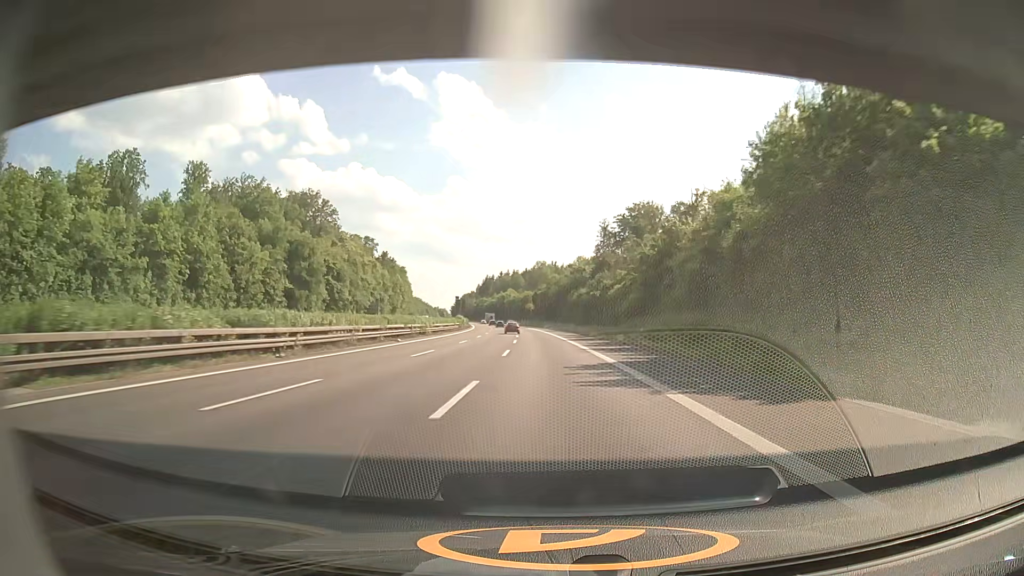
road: motorway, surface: asphalt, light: Day
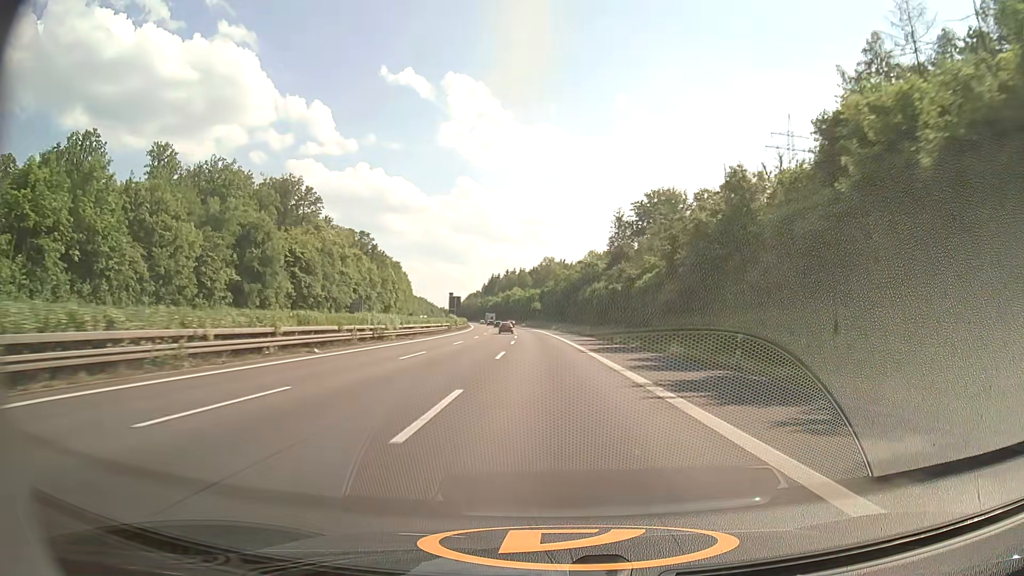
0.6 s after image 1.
(-0.1, +19.8) m; -1°
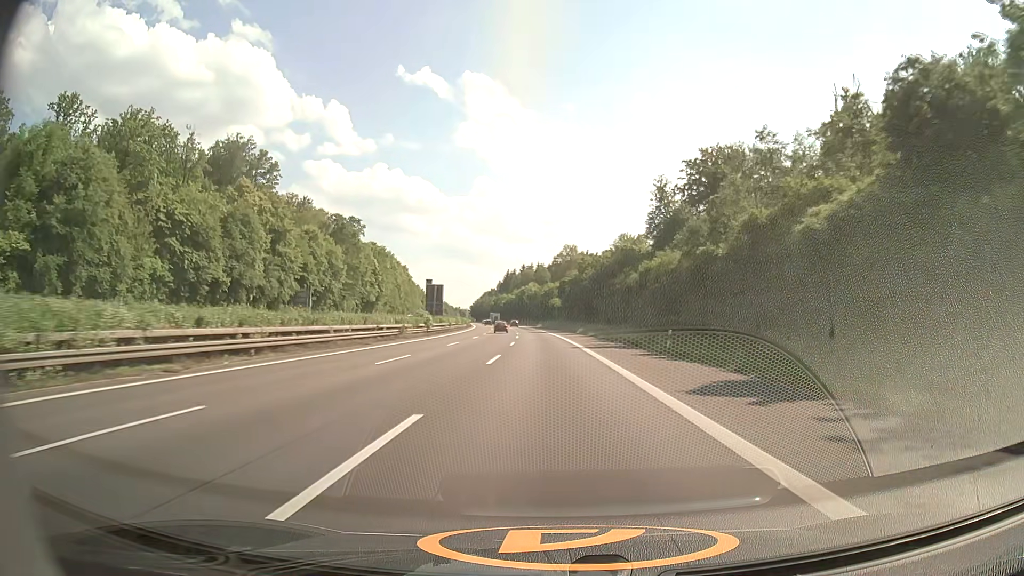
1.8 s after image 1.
(-0.4, +39.7) m; -1°
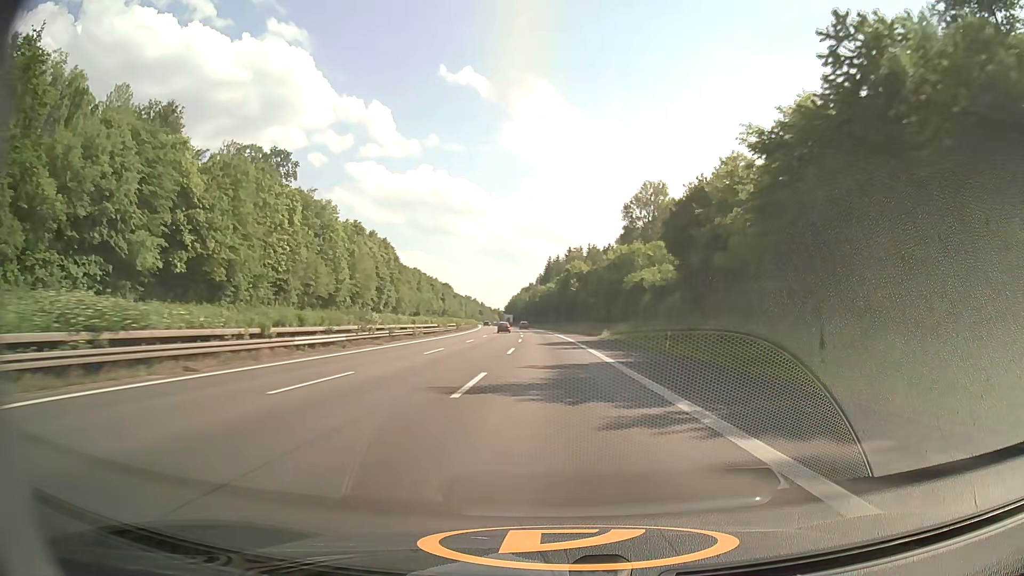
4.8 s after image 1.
(-3.5, +98.9) m; -4°
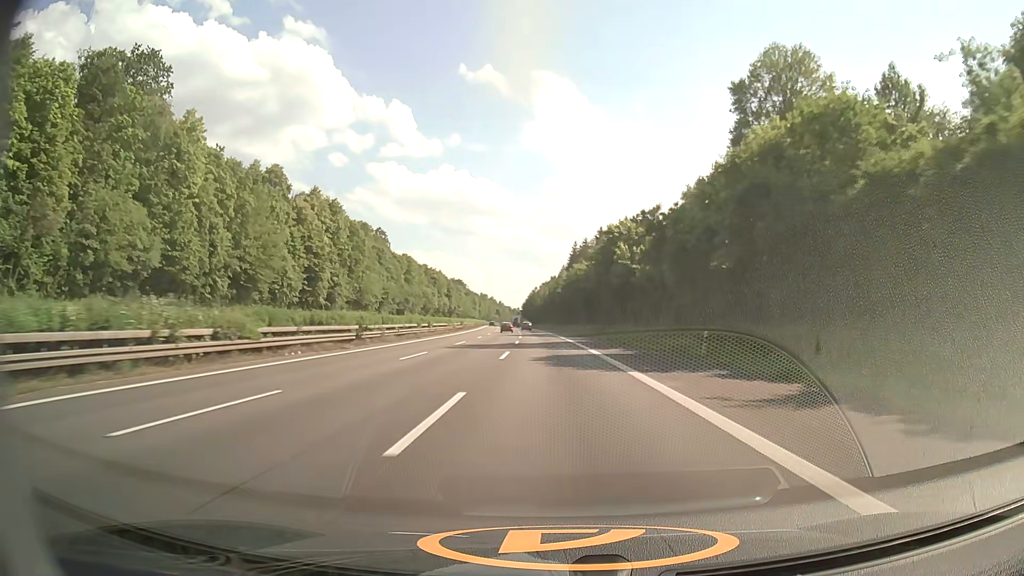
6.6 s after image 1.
(-1.0, +59.1) m; -2°
(0, +10) (0, +20) (0, +30) (0, +40) (-1, +50) (-1, +60) (-1, +70) (-2, +80) (-2, +90) (-3, +100) m
